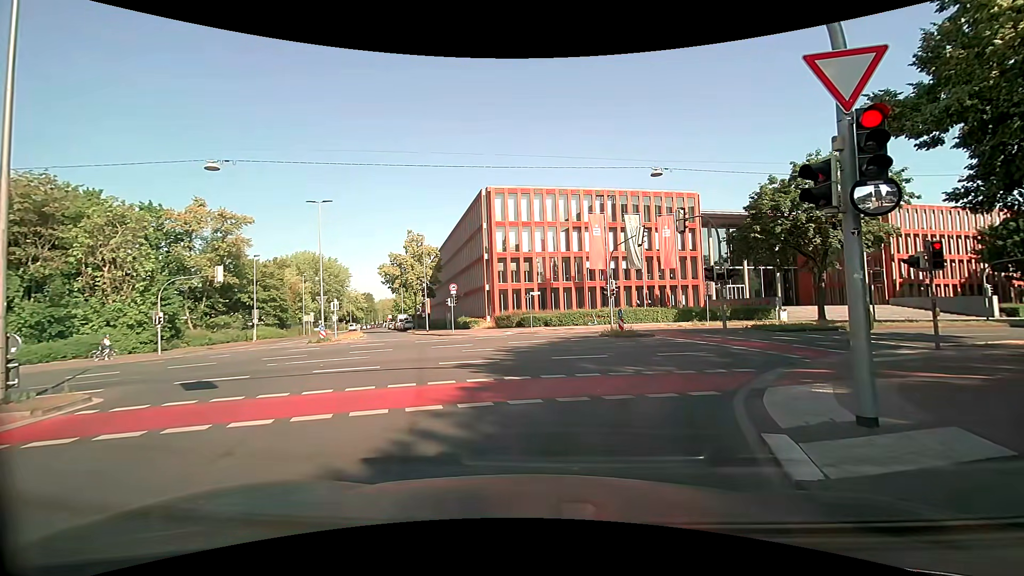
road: secondary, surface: asphalt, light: Day
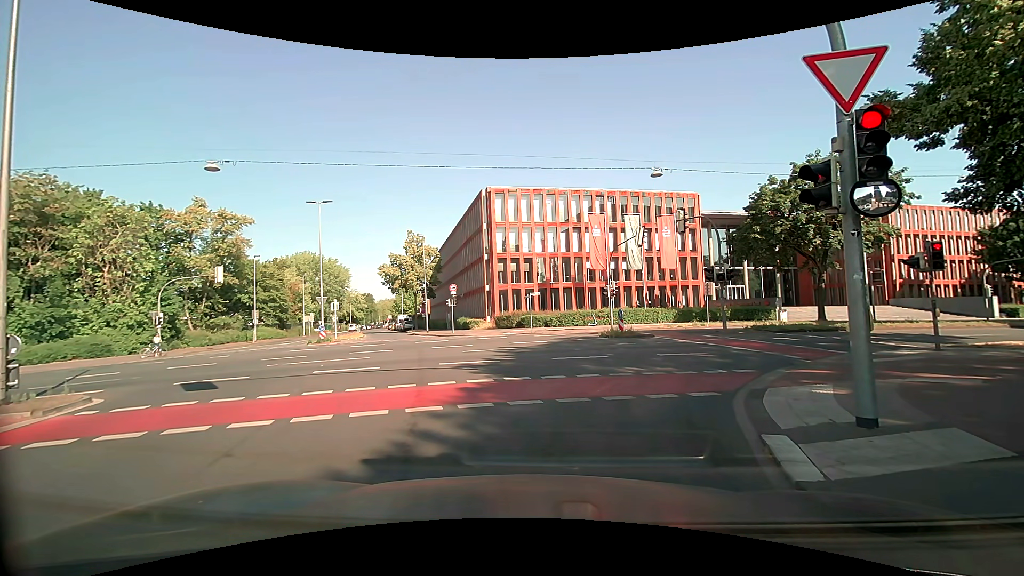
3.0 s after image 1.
(0.0, +0.1) m; 0°
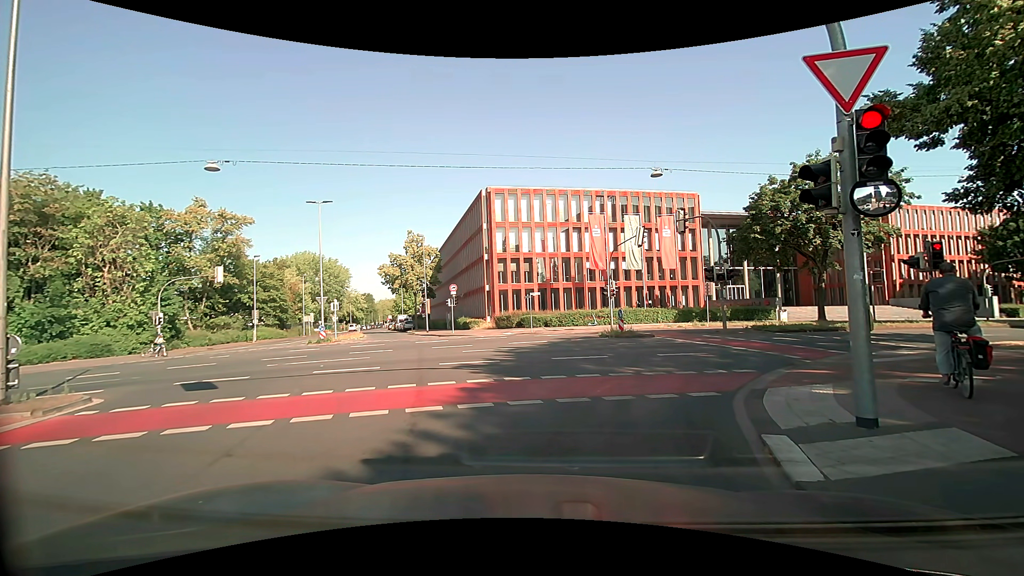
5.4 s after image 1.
(0.0, 0.0) m; 0°
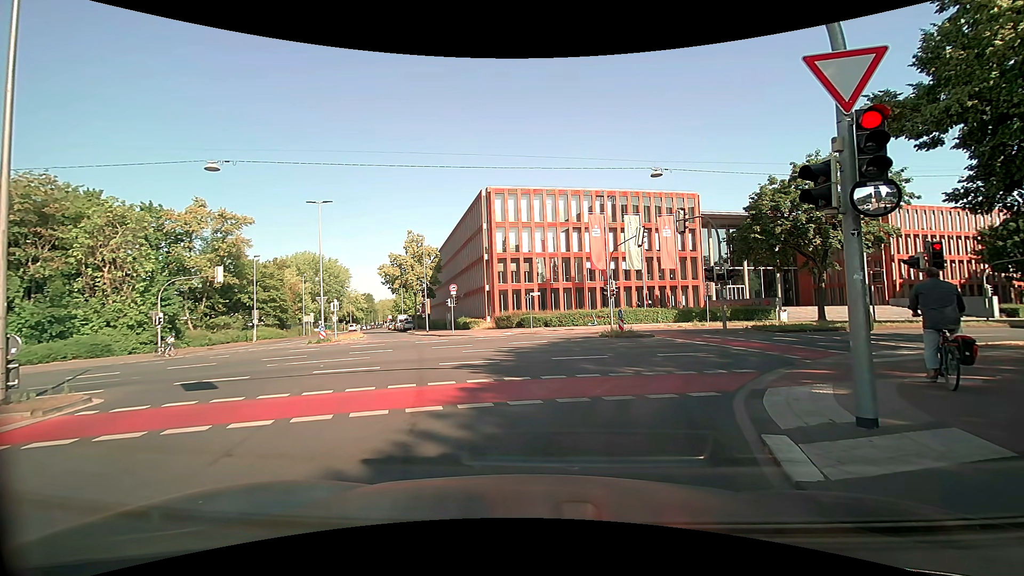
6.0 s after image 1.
(0.0, 0.0) m; 0°
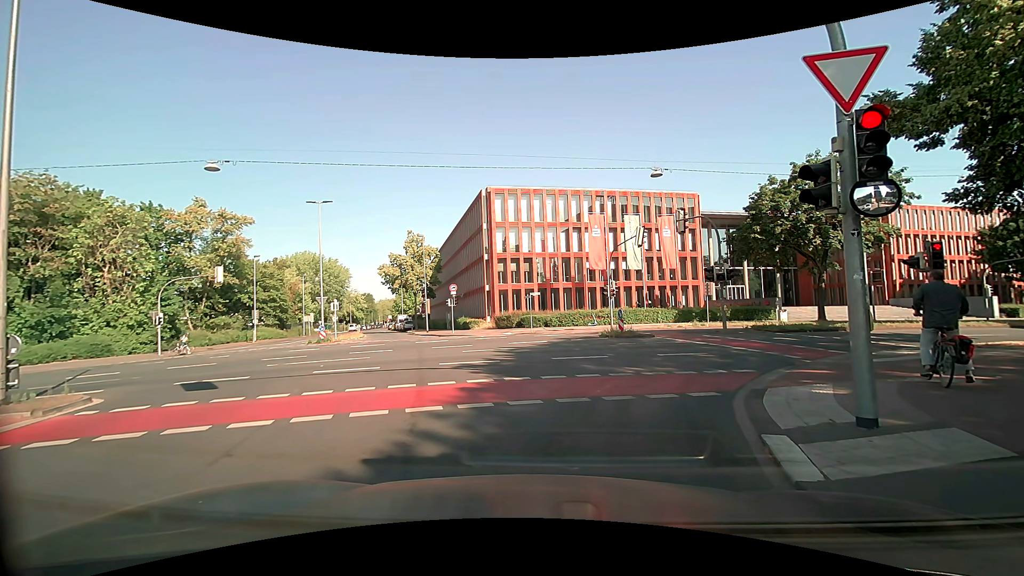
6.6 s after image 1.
(0.0, 0.0) m; 0°
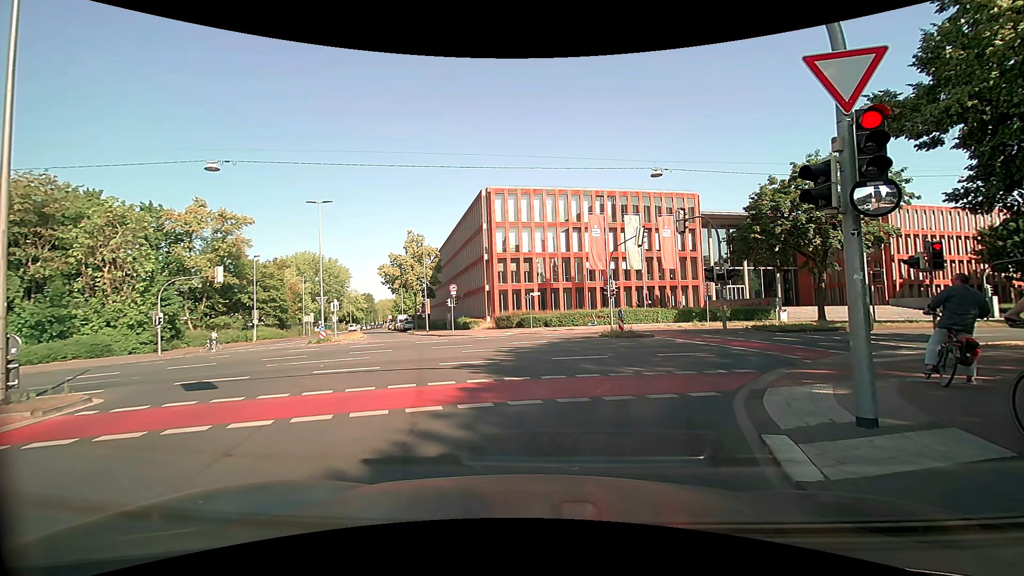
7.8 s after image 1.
(0.0, 0.0) m; 0°
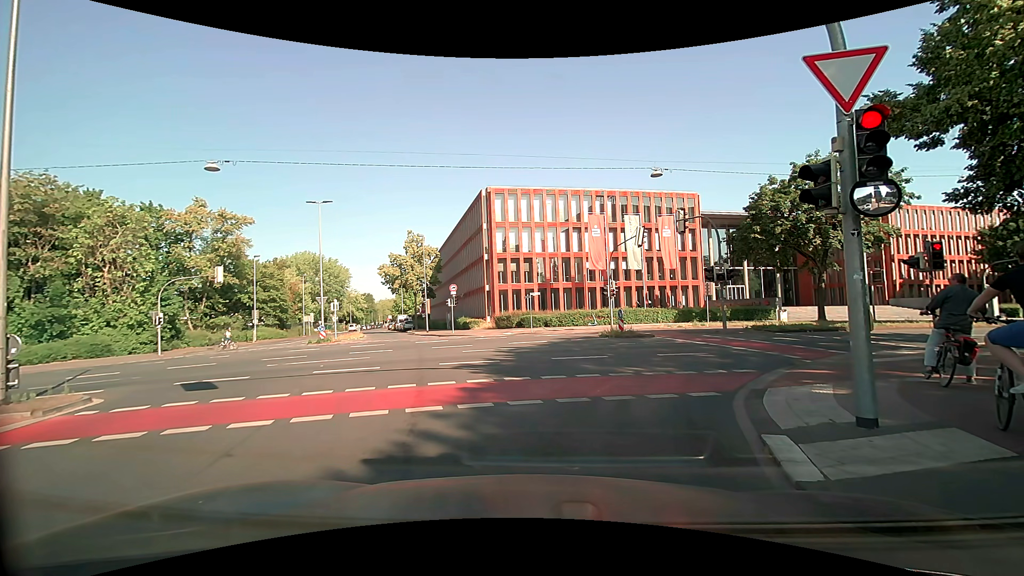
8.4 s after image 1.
(0.0, 0.0) m; 0°
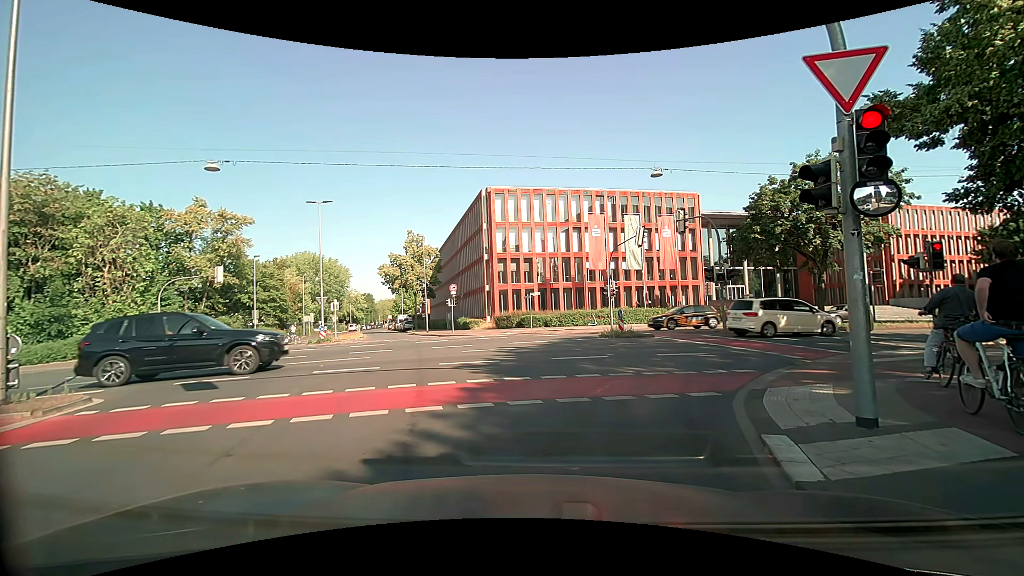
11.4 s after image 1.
(0.0, 0.0) m; 0°
(-1, +10) (-4, +20) (-7, +29) (-10, +38) (-14, +48) (-17, +57) (-21, +67) (-25, +76) (-28, +85) (-32, +94) m
